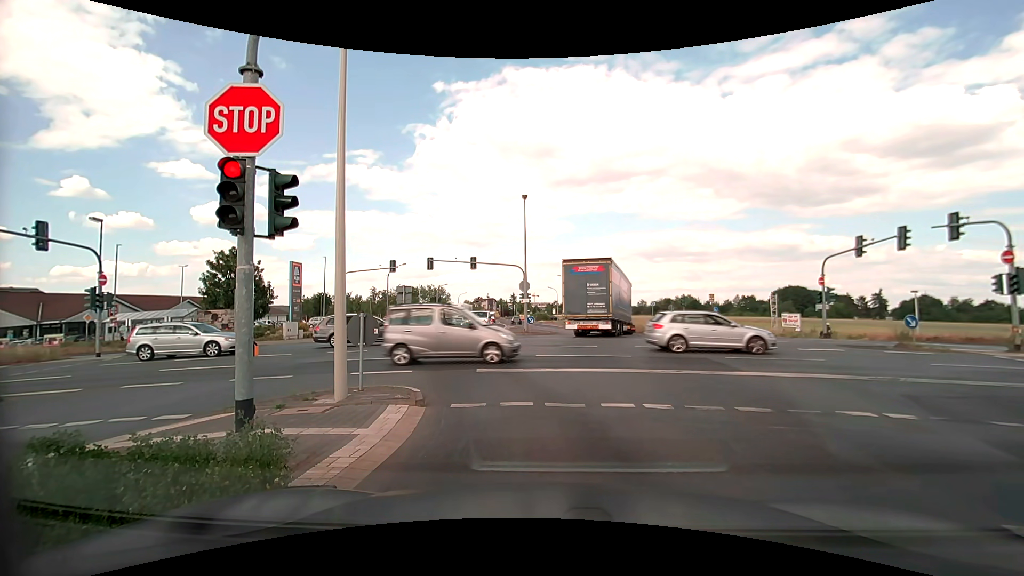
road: tertiary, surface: asphalt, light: Day
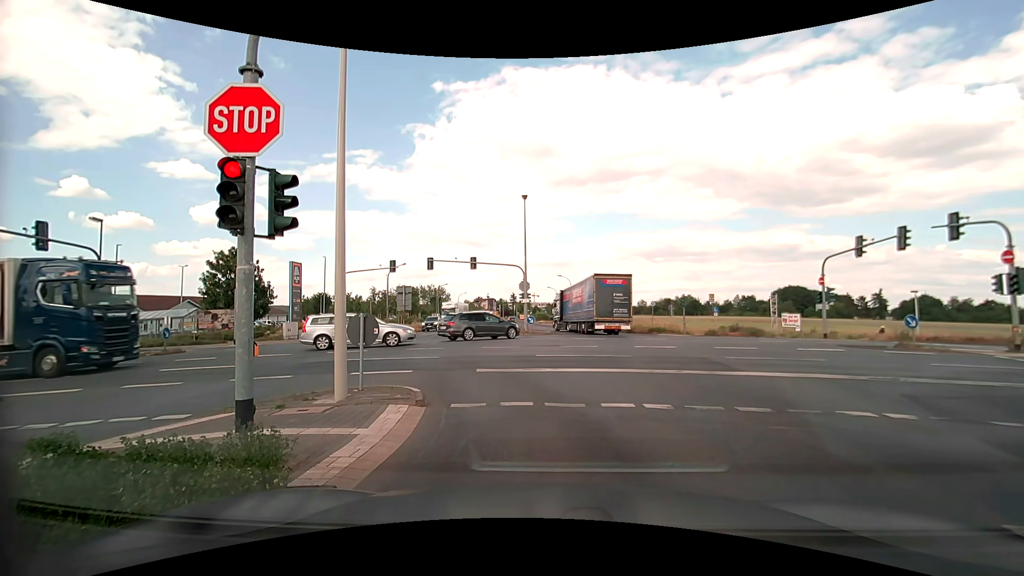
(0.0, 0.0) m; 0°
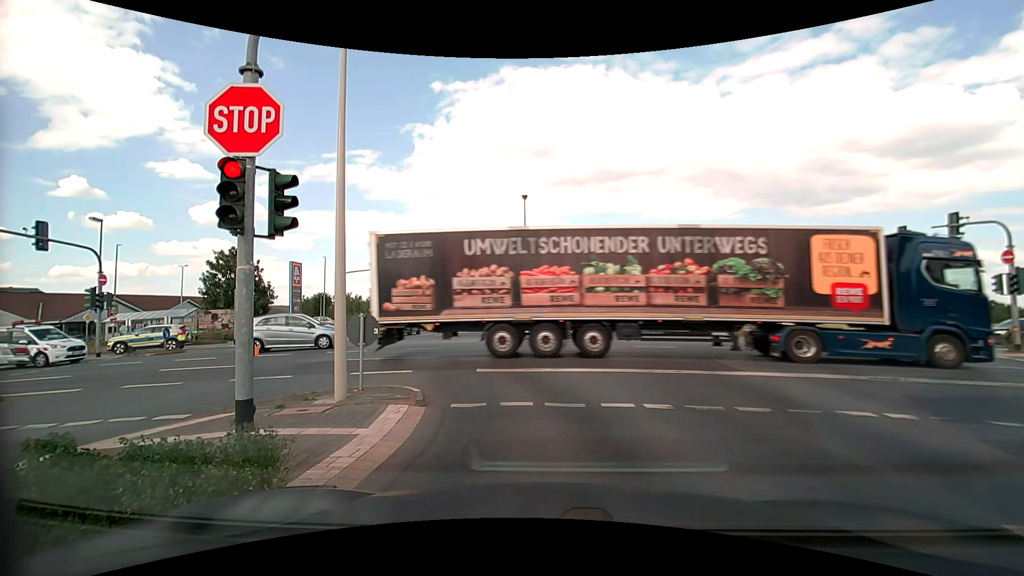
(0.0, 0.0) m; 0°
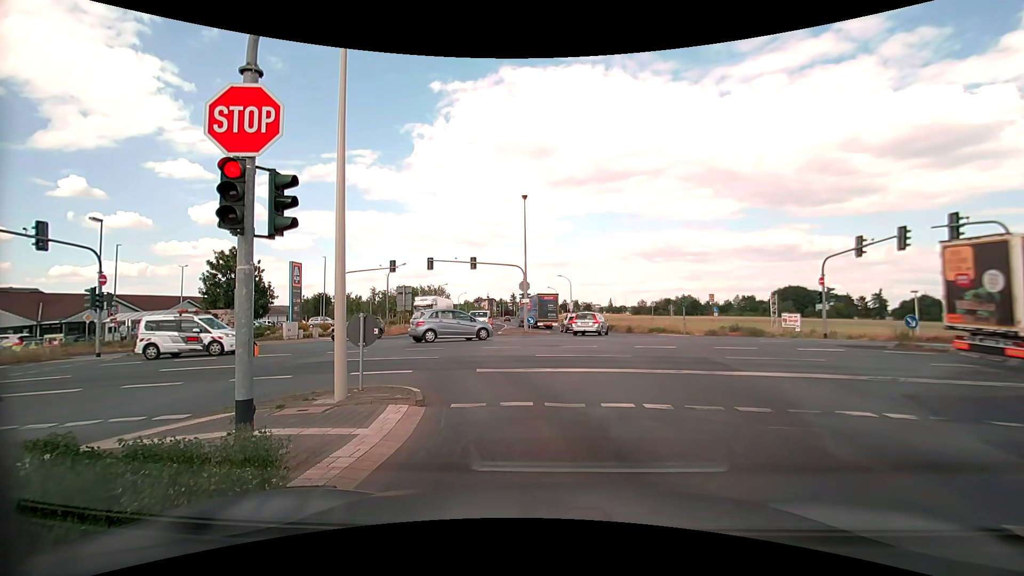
(0.0, 0.0) m; 0°
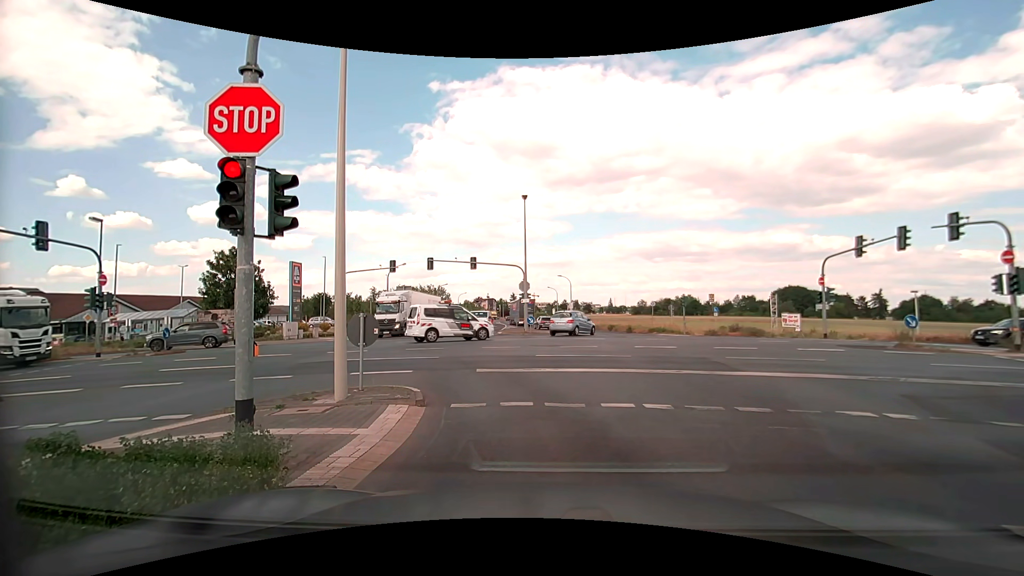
(0.0, 0.0) m; 0°
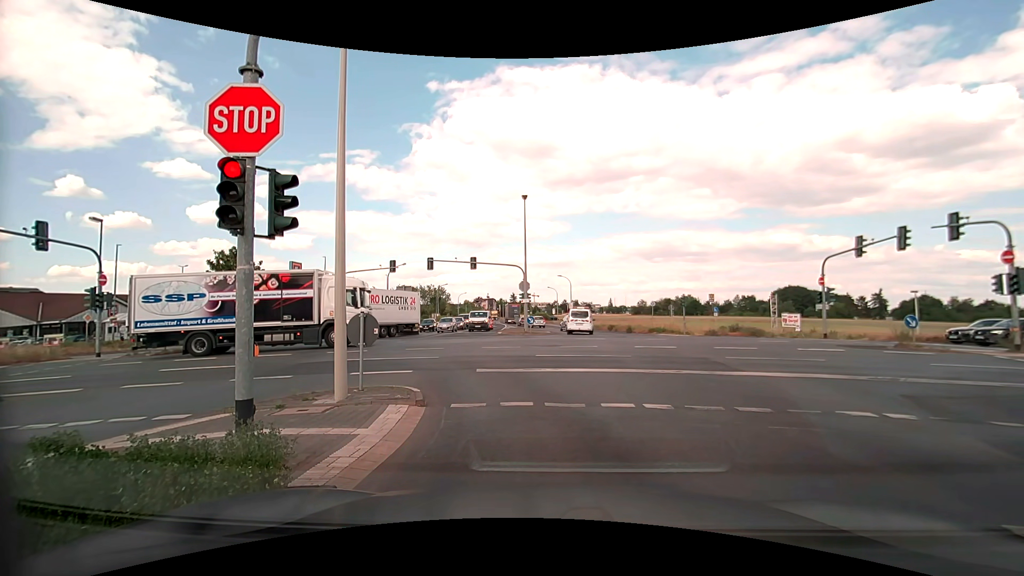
(0.0, 0.0) m; 0°
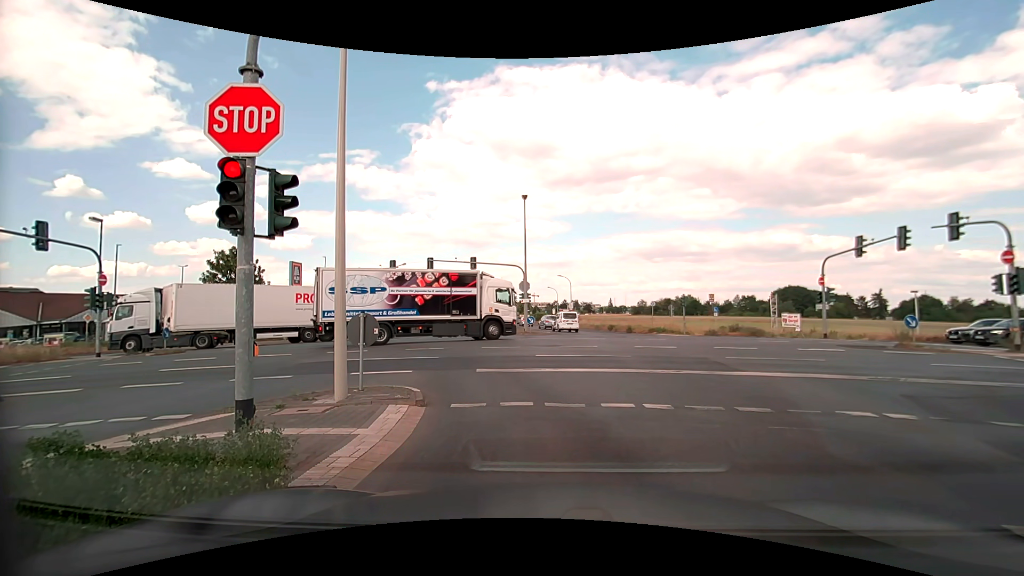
(0.0, 0.0) m; 0°
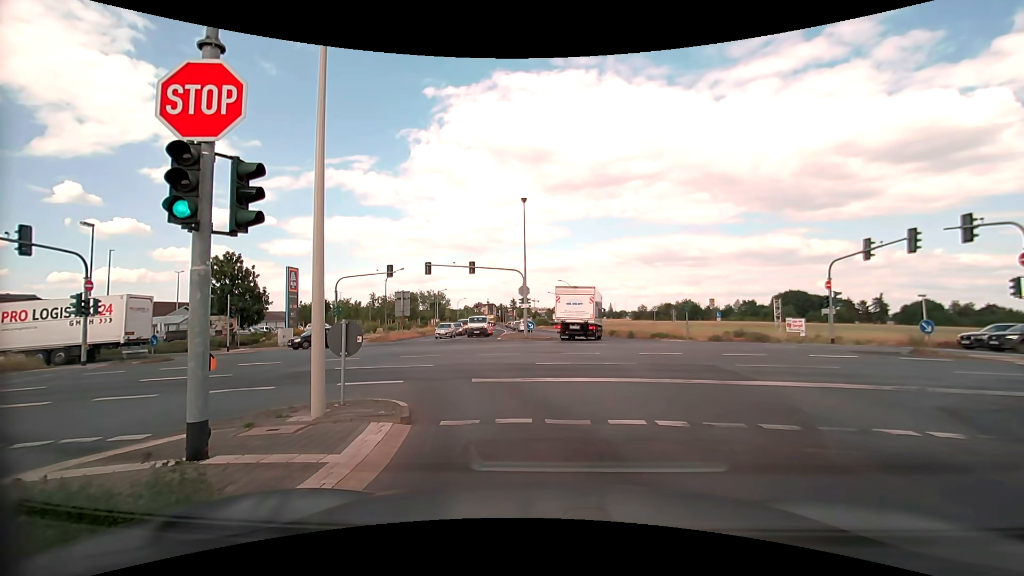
(0.0, +0.9) m; +1°
(0, +10) (-4, +19) (-11, +26) (-20, +29) (-30, +30) (-40, +30) (-50, +29) (-60, +29) (-70, +29) (-80, +28) m
